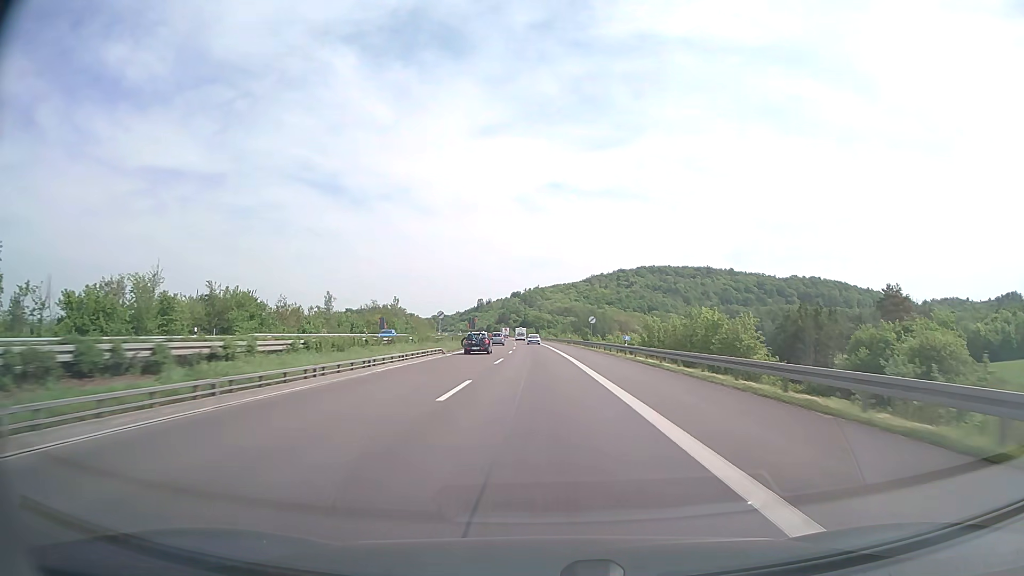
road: motorway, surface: concrete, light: Day
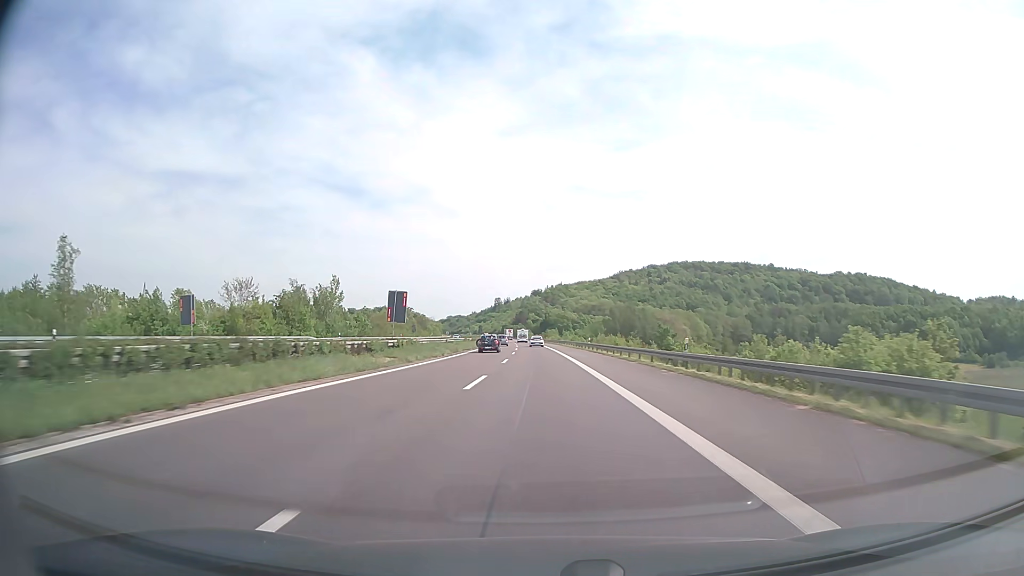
(-1.1, +69.1) m; -2°
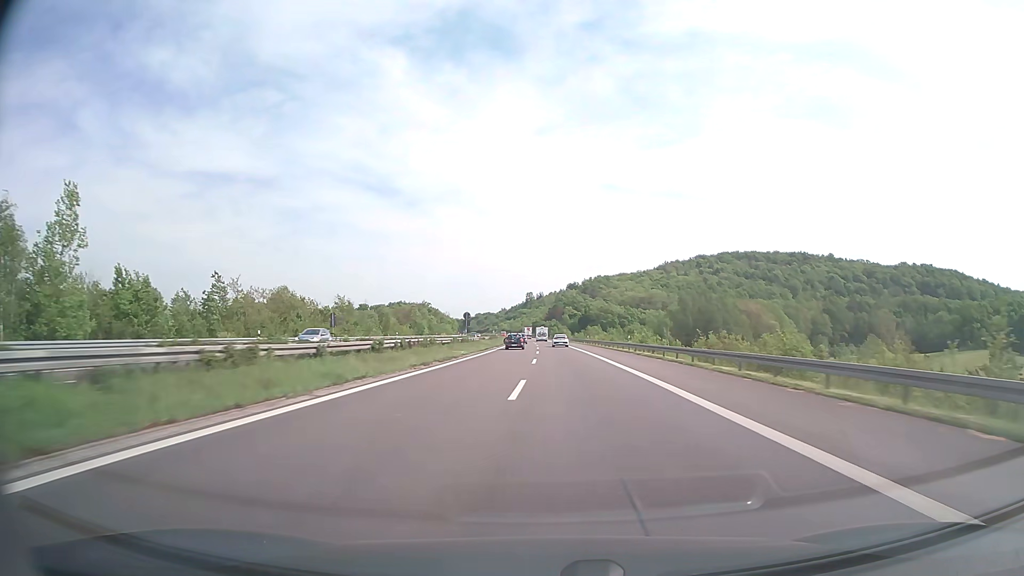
(-2.0, +74.8) m; -3°
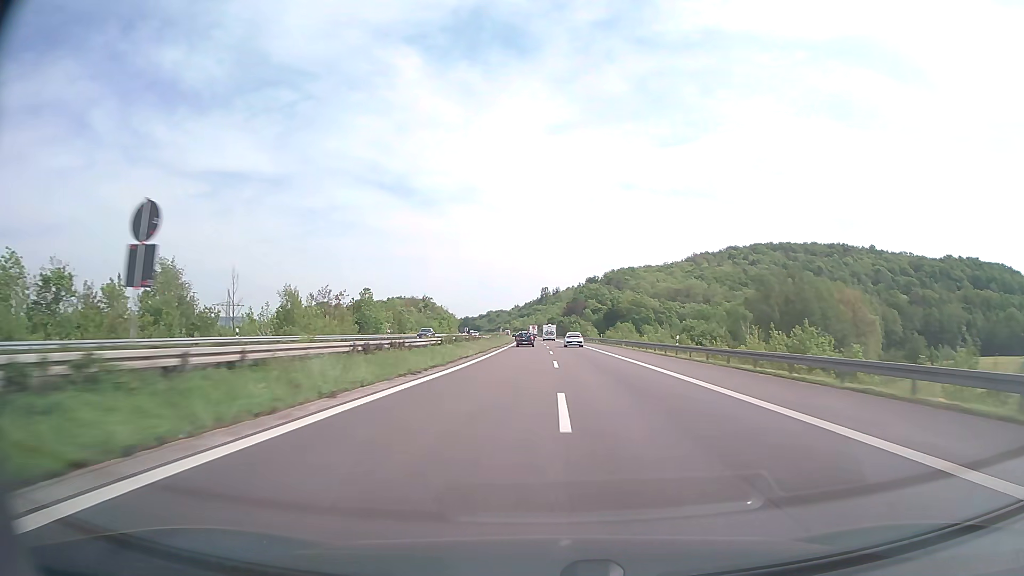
(-0.6, +58.7) m; -1°
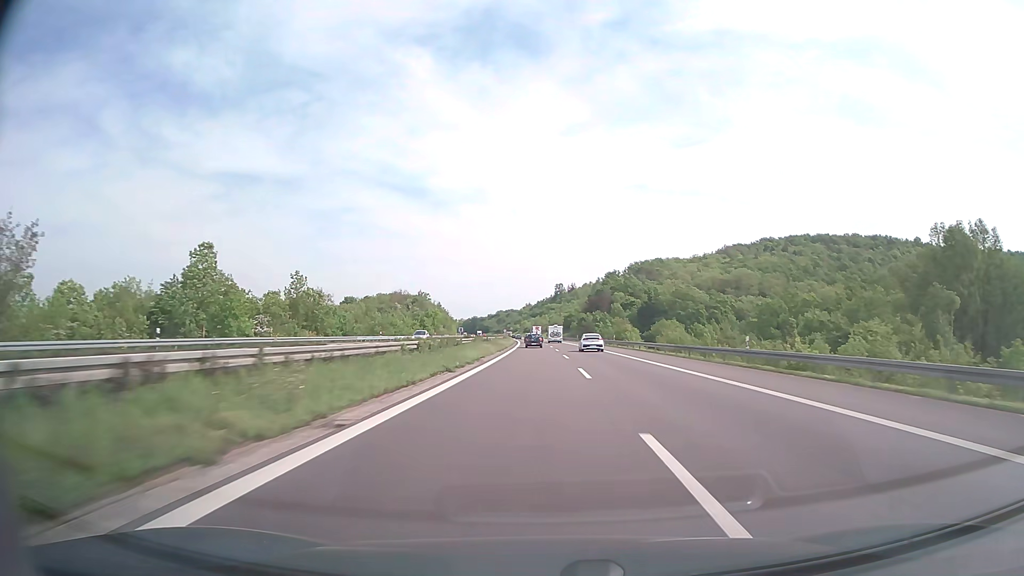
(-0.8, +60.0) m; -1°
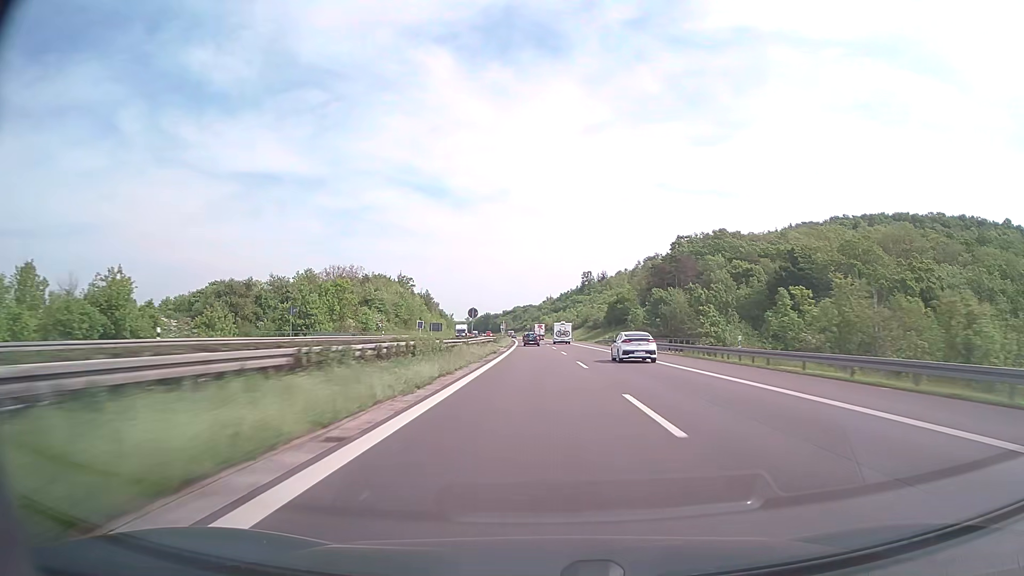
(-1.4, +101.8) m; -2°
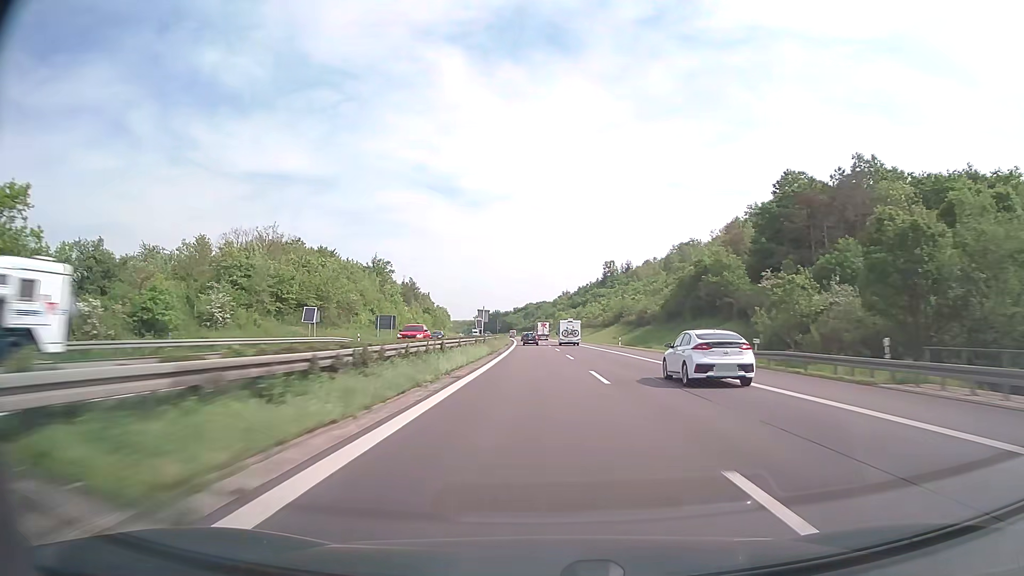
(-0.7, +62.2) m; -1°
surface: asphalt
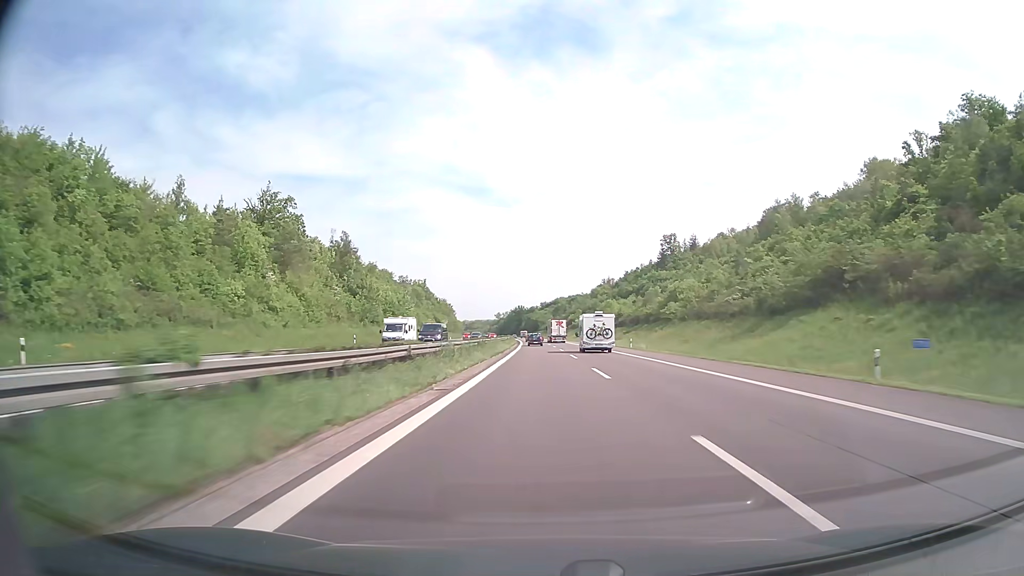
(-2.4, +105.1) m; -3°
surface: concrete
(0, +10) (0, +20) (0, +30) (0, +40) (-1, +50) (-1, +60) (-1, +70) (-1, +80) (-2, +90) (-2, +100) m
